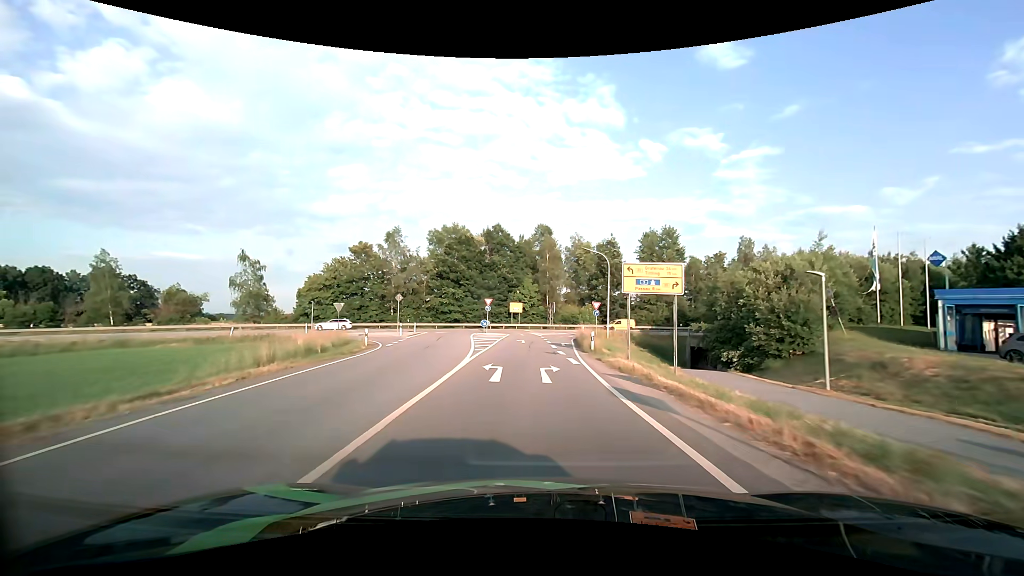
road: tertiary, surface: asphalt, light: Day
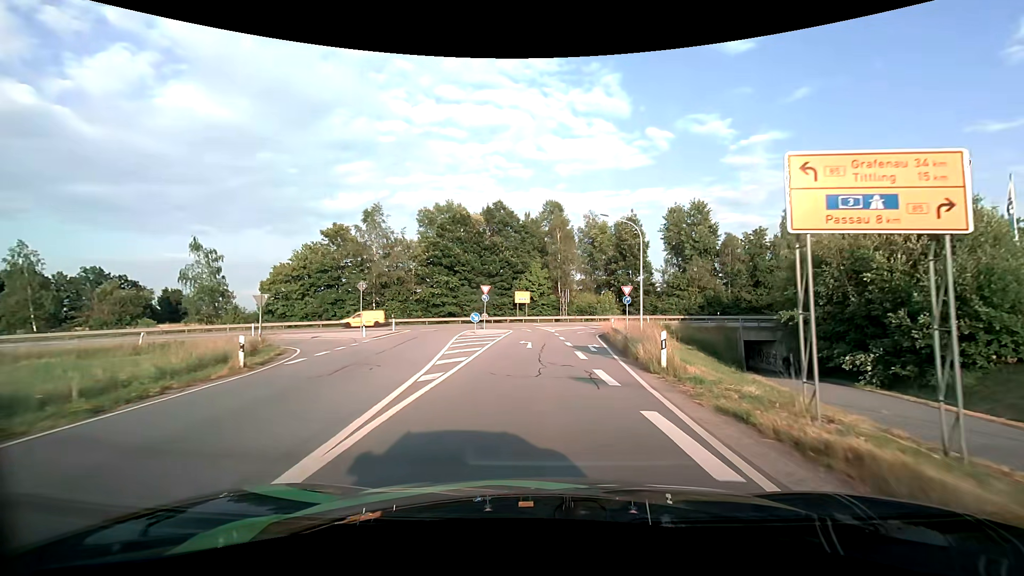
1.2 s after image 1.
(-0.1, +12.3) m; -1°
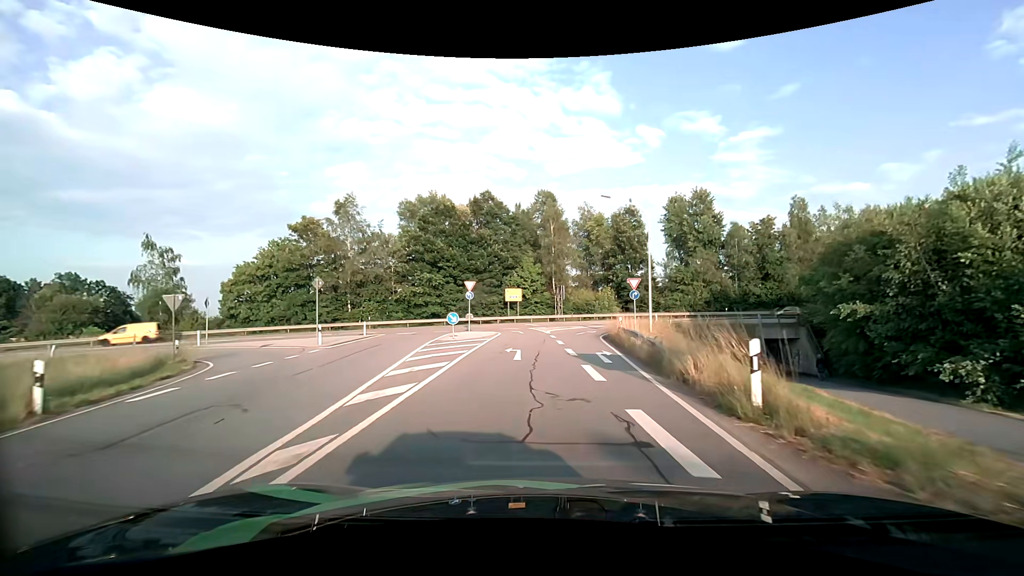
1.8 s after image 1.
(+0.1, +5.8) m; +1°
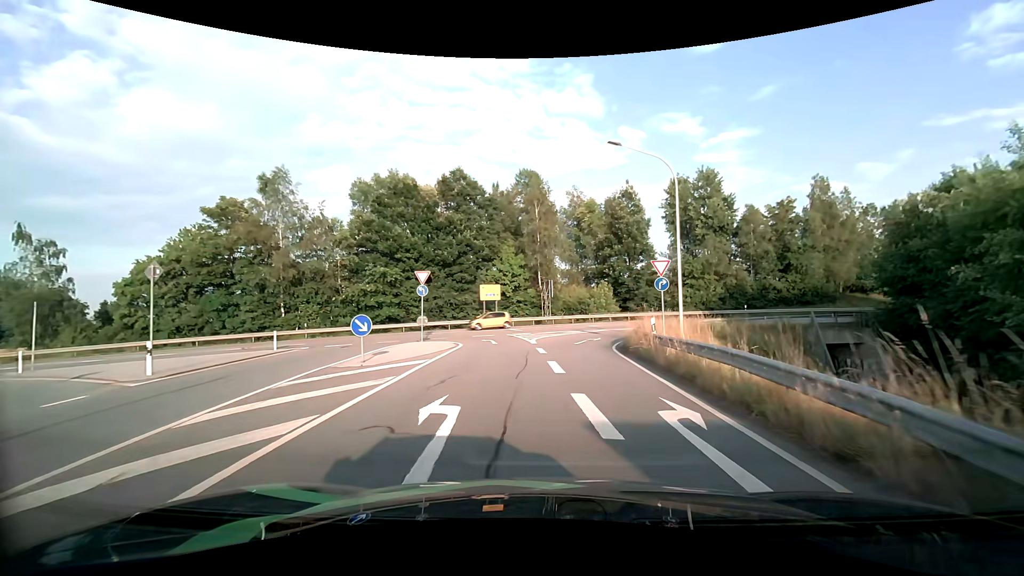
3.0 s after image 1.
(+0.2, +11.1) m; +1°
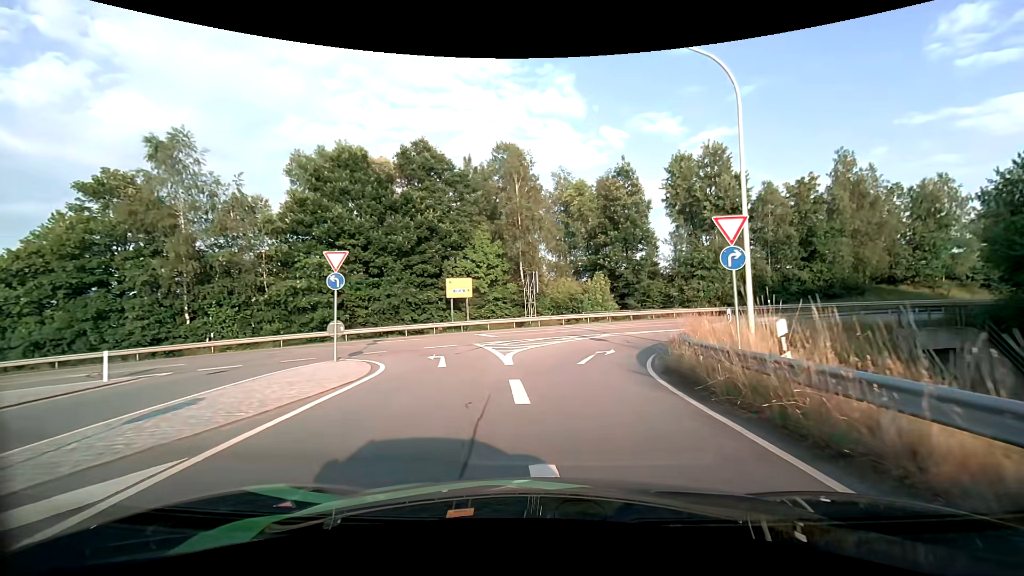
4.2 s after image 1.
(+0.2, +9.7) m; +2°
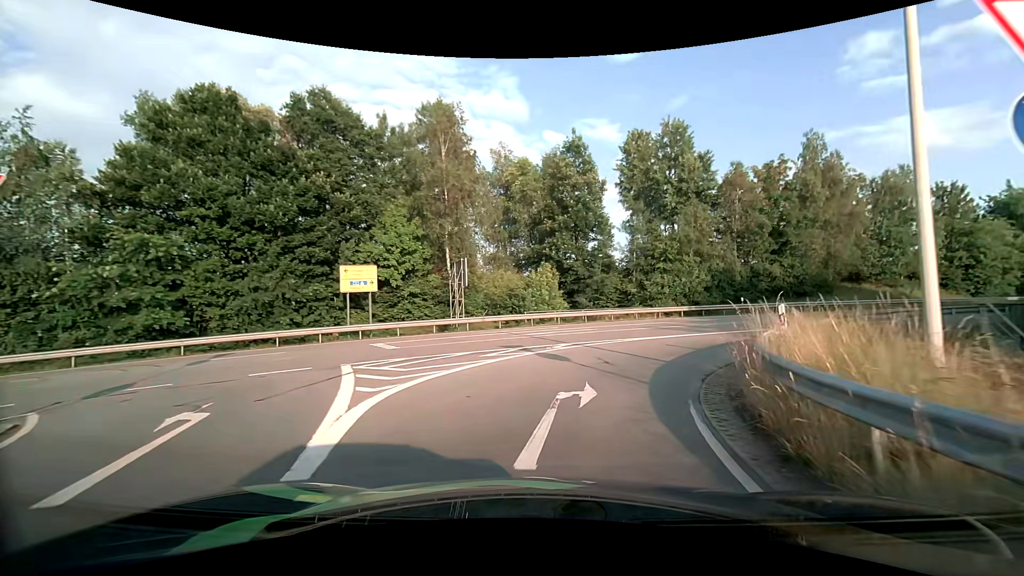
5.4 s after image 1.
(+0.5, +9.4) m; +7°
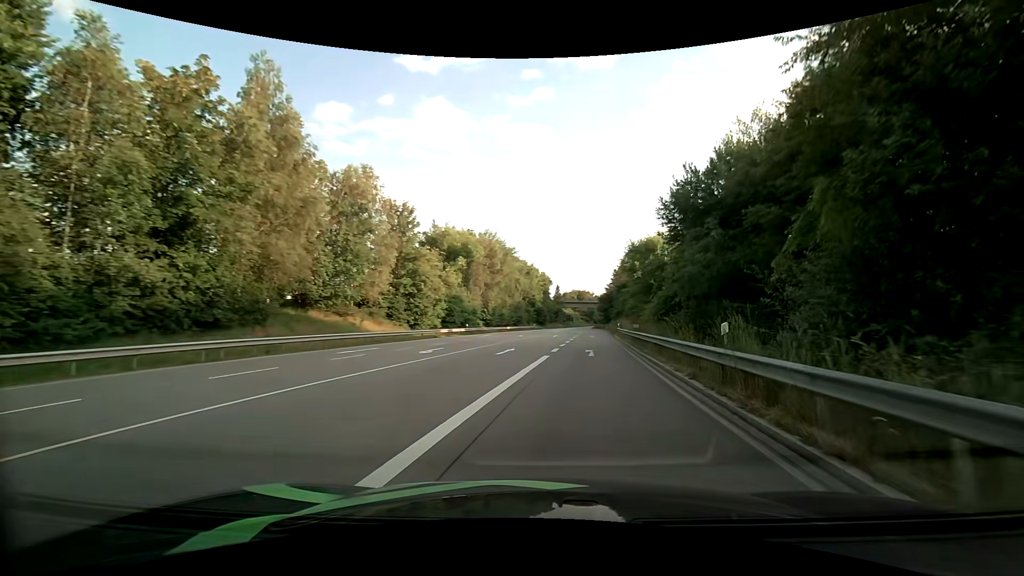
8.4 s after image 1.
(+12.0, +22.3) m; +57°
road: primary
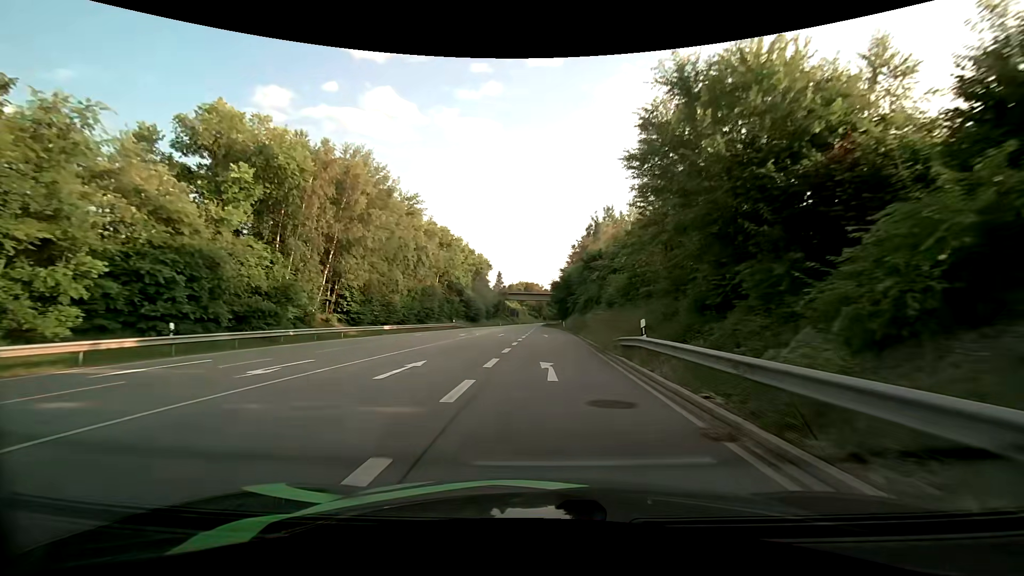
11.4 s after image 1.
(+4.0, +40.3) m; +6°
(0, +10) (0, +20) (0, +30) (-1, +40) (-1, +50) (-1, +60) (-2, +70) (-2, +80) (-2, +90) (-2, +100) m
